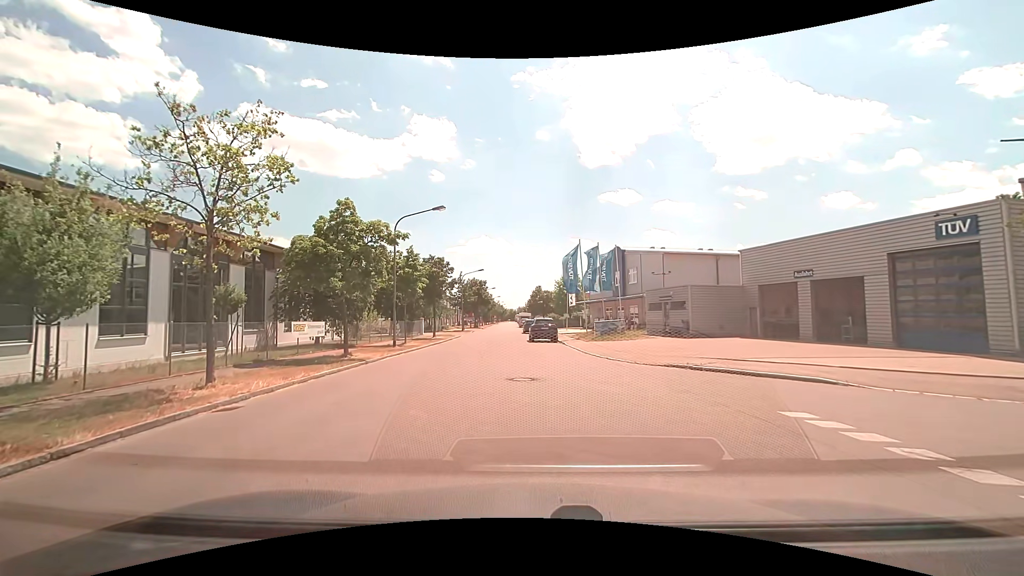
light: Day
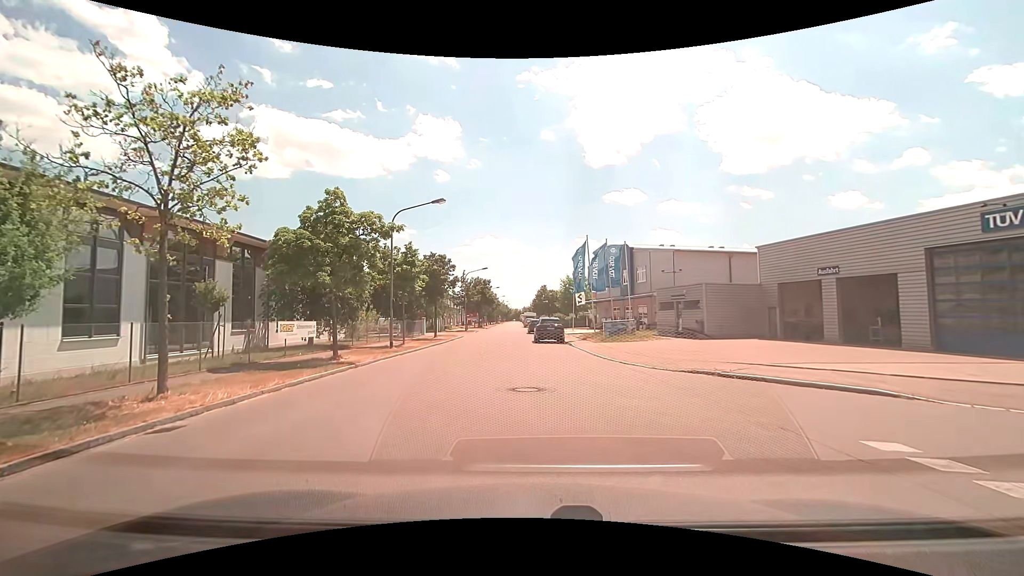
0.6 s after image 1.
(0.0, +1.8) m; -1°
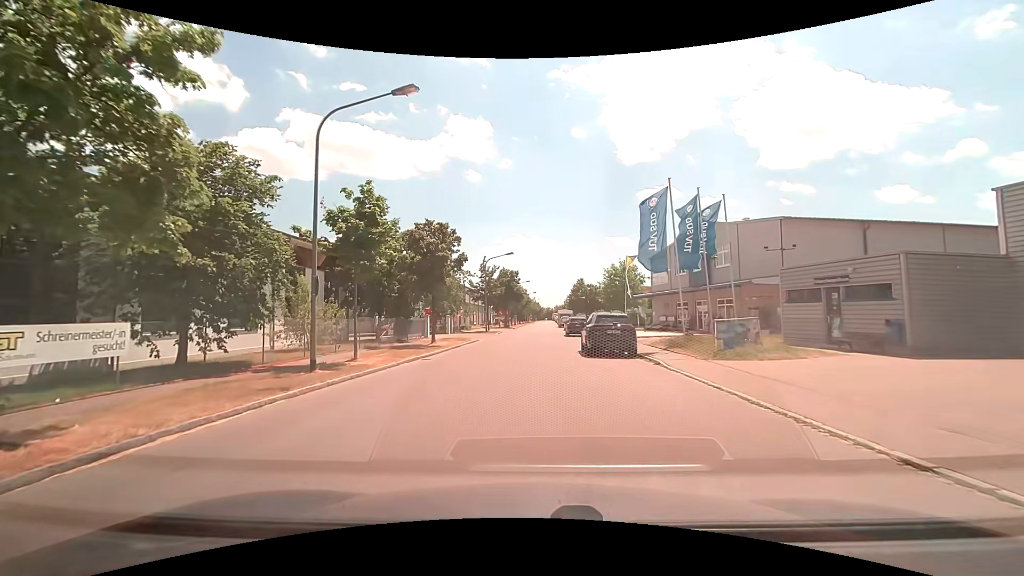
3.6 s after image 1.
(-0.4, +14.5) m; -3°
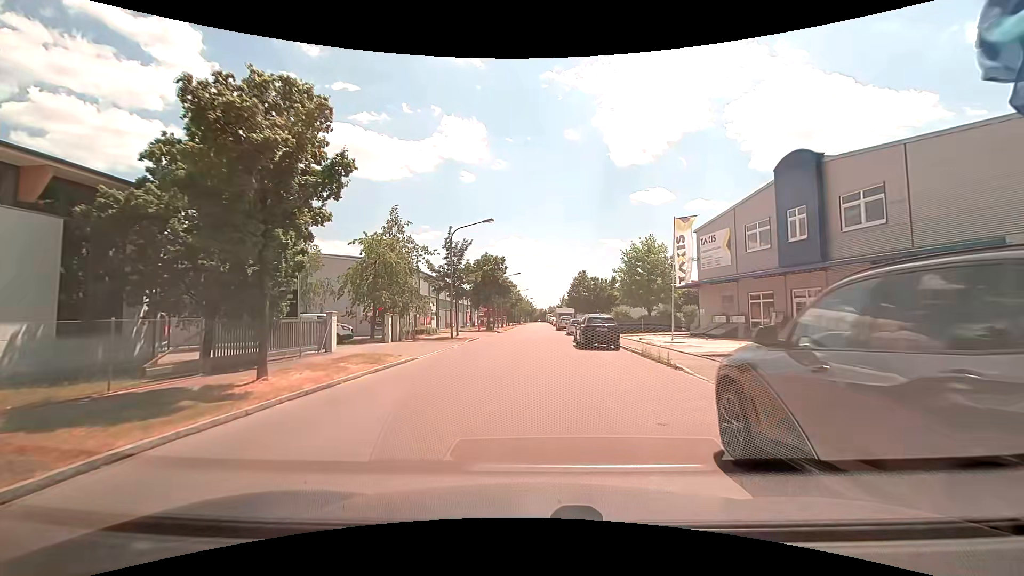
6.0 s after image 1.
(+0.2, +18.6) m; +1°
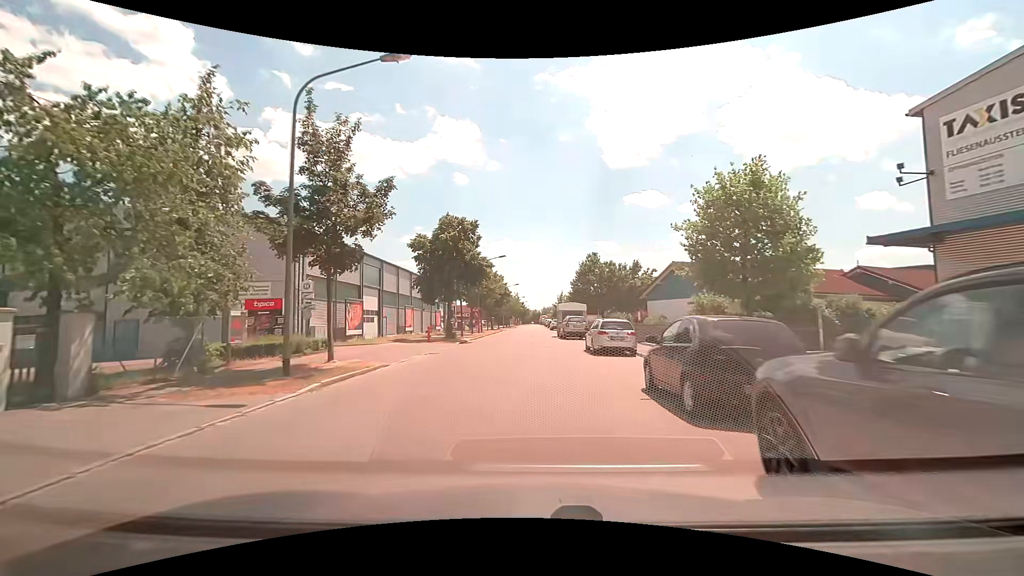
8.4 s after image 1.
(+0.3, +23.0) m; +1°
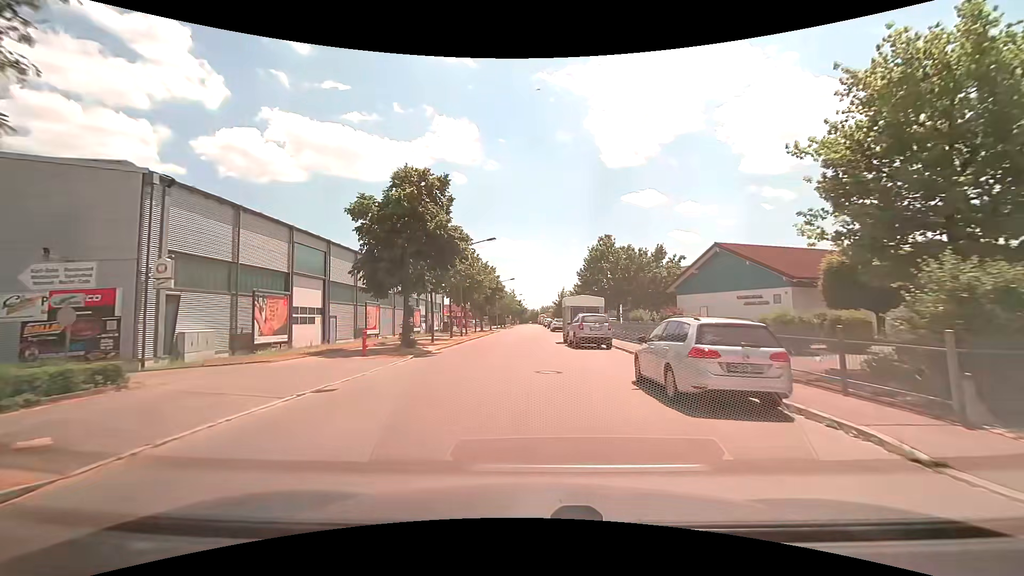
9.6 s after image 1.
(0.0, +11.9) m; 0°
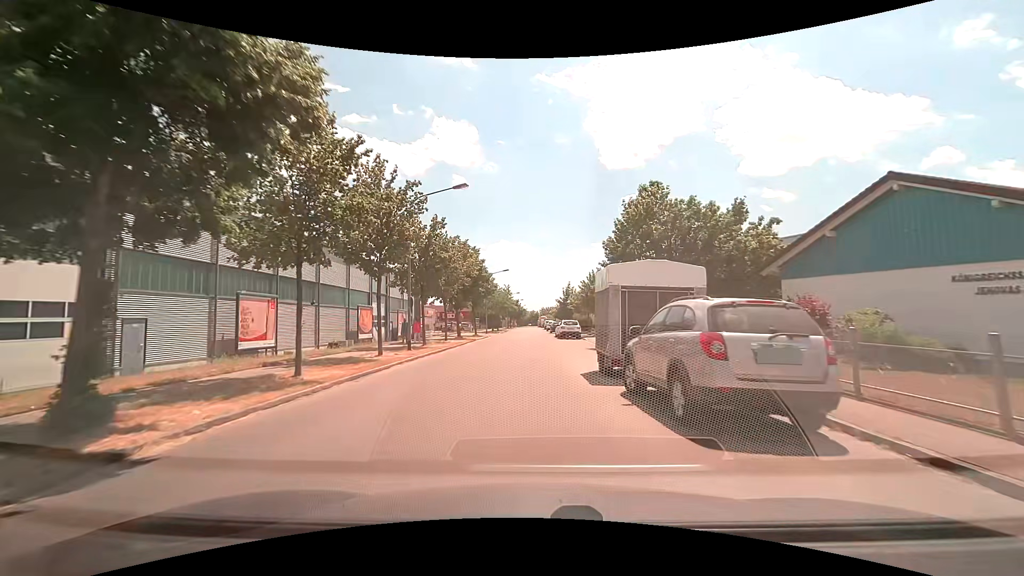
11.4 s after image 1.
(0.0, +18.0) m; 0°
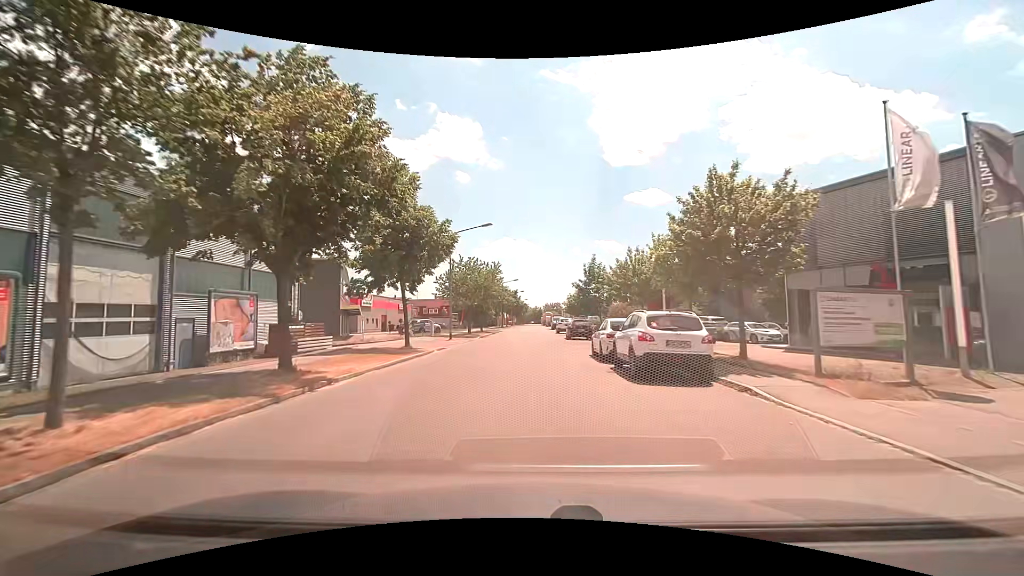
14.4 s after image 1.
(-0.2, +30.5) m; -1°
(0, +10) (0, +20) (0, +30) (0, +40) (0, +50) (0, +60) (+1, +70) (+1, +80) (0, +90) (0, +100) m
